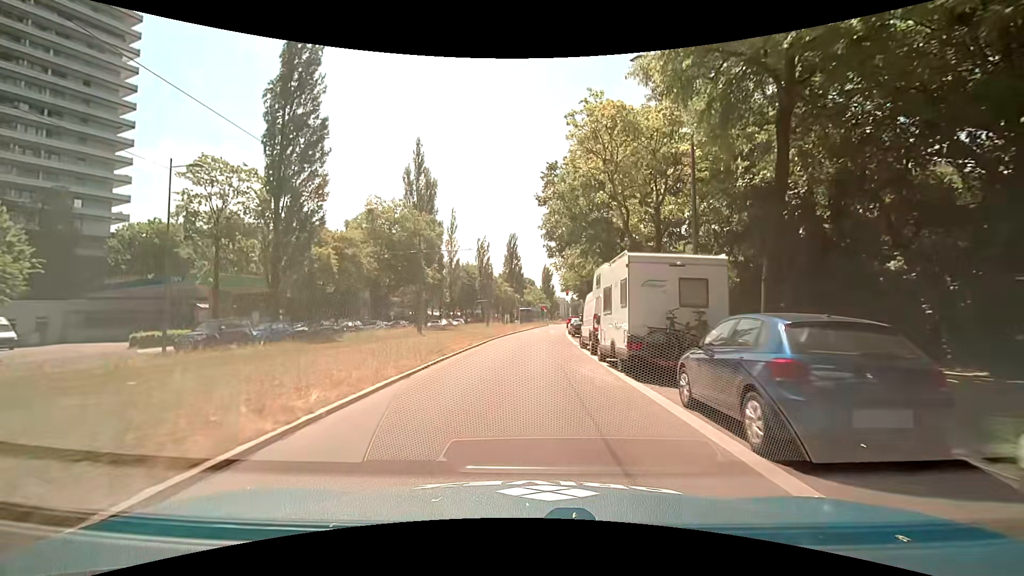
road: secondary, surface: asphalt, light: Day
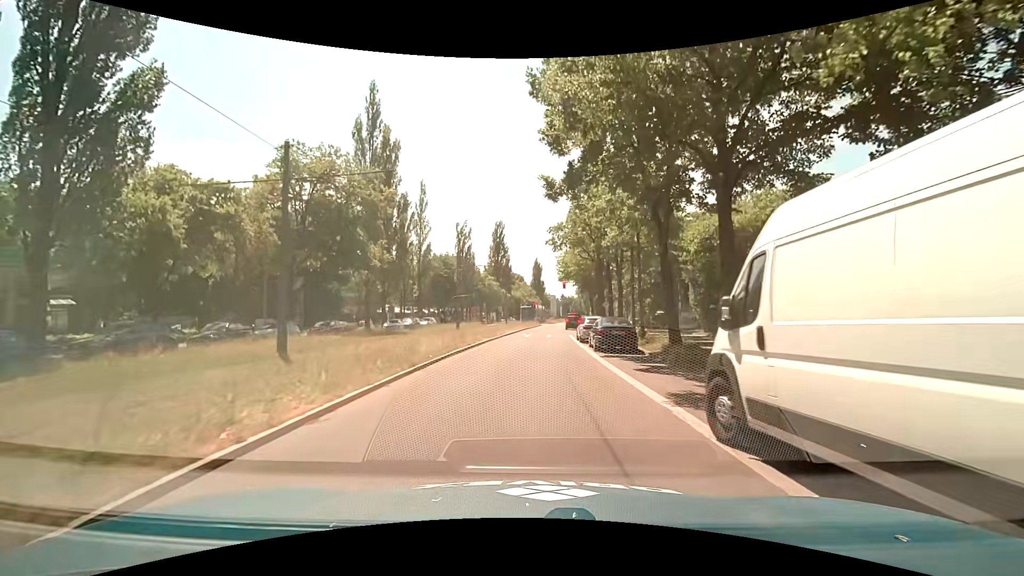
(+0.2, +17.5) m; +2°
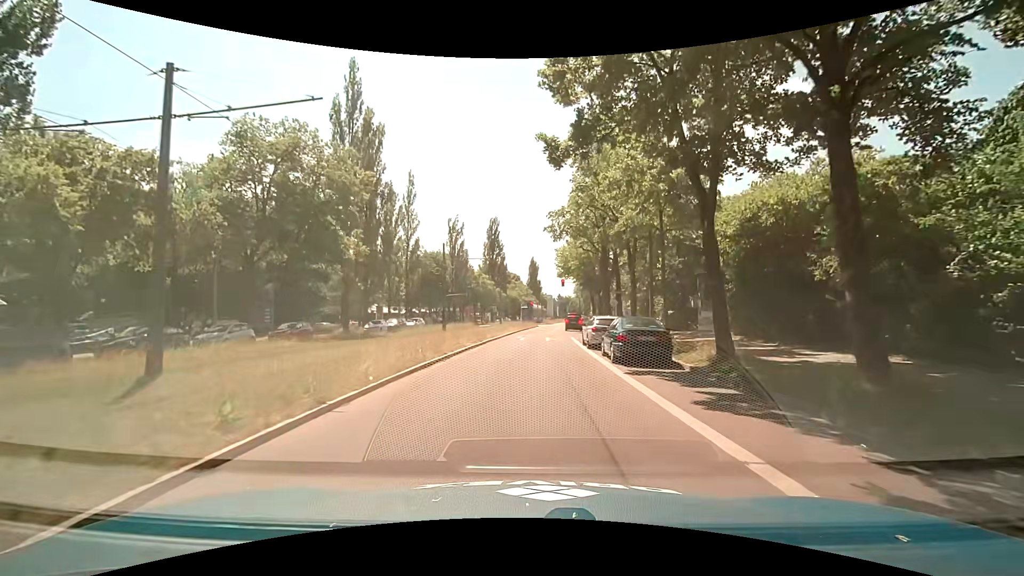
(0.0, +5.2) m; 0°
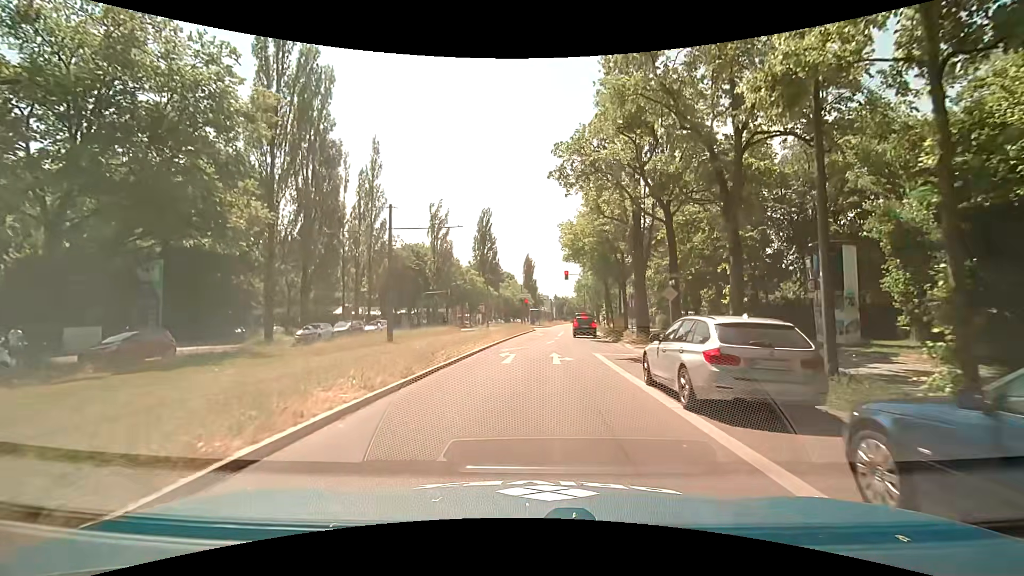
(-0.1, +13.9) m; -1°
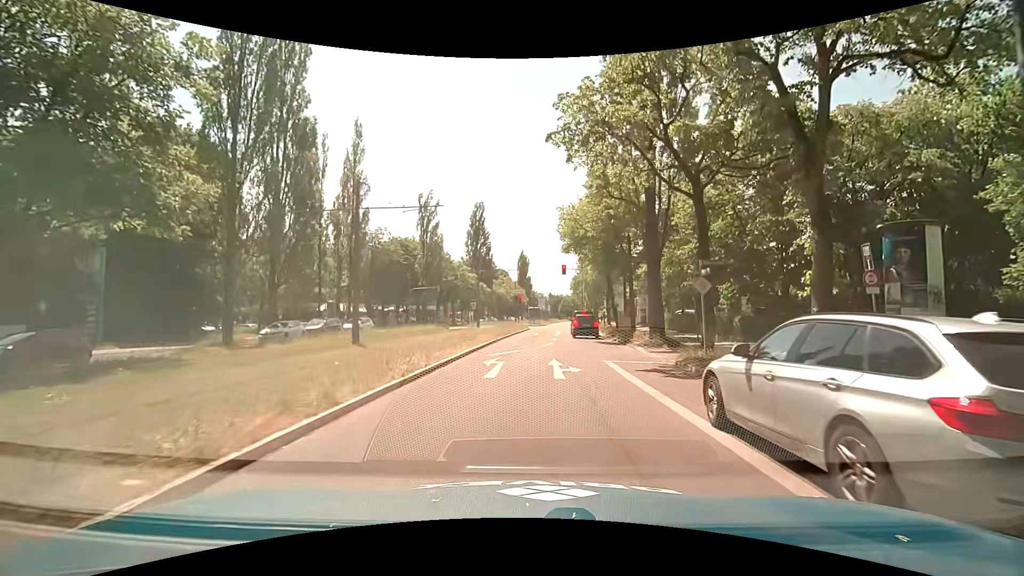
(+0.1, +4.1) m; +2°
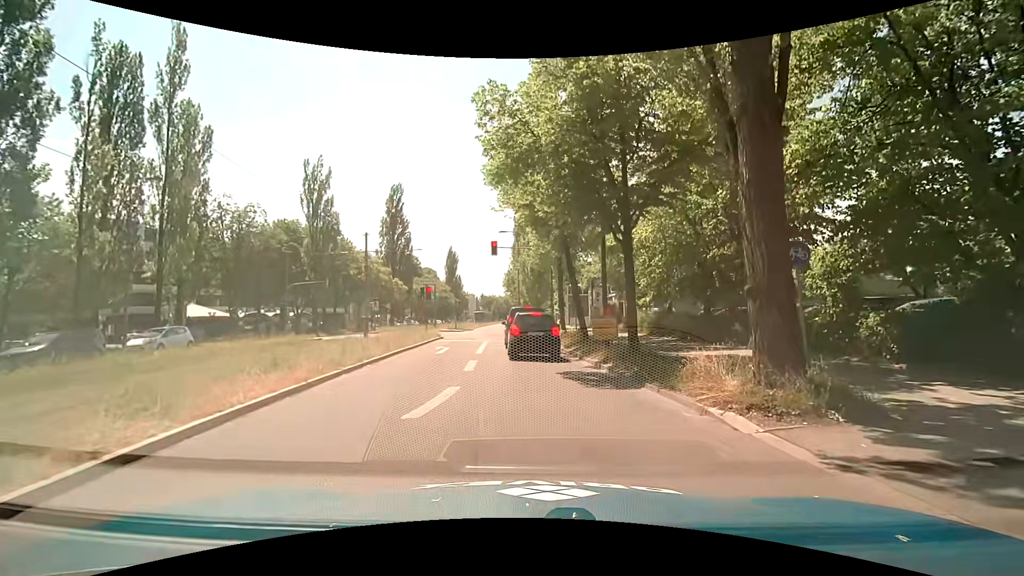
(+1.0, +15.7) m; +7°
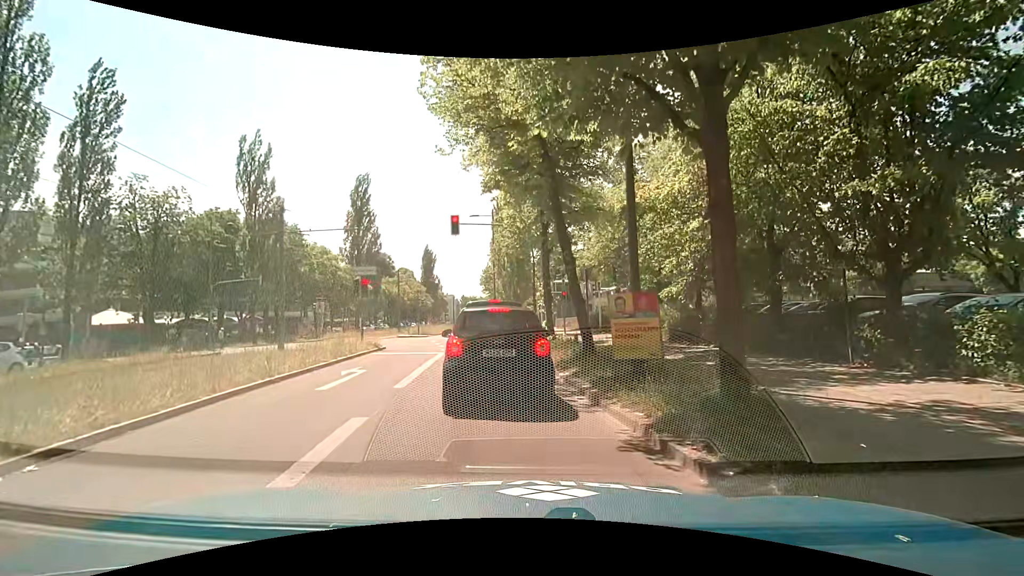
(+0.4, +8.5) m; +2°
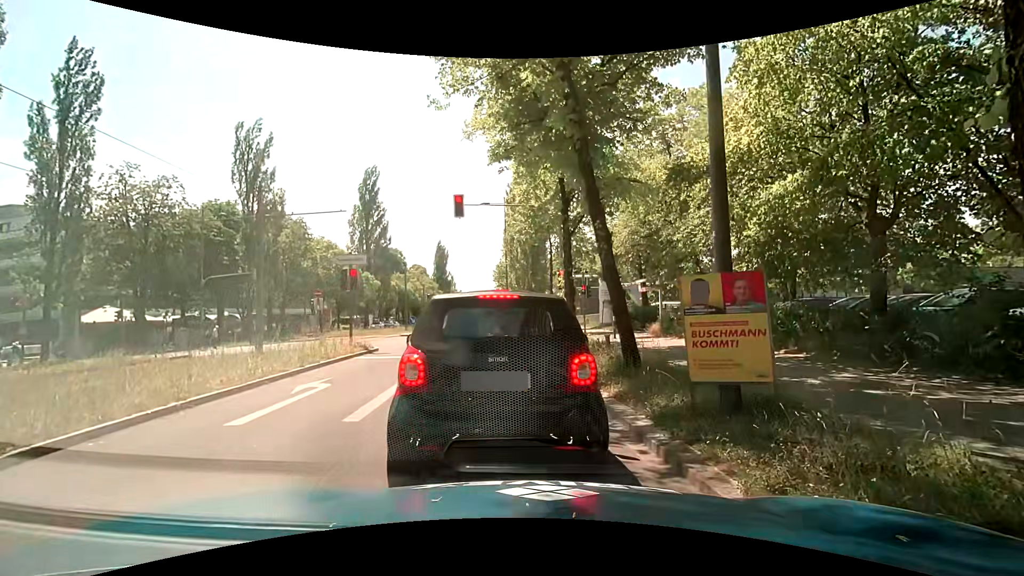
(0.0, +3.3) m; 0°
